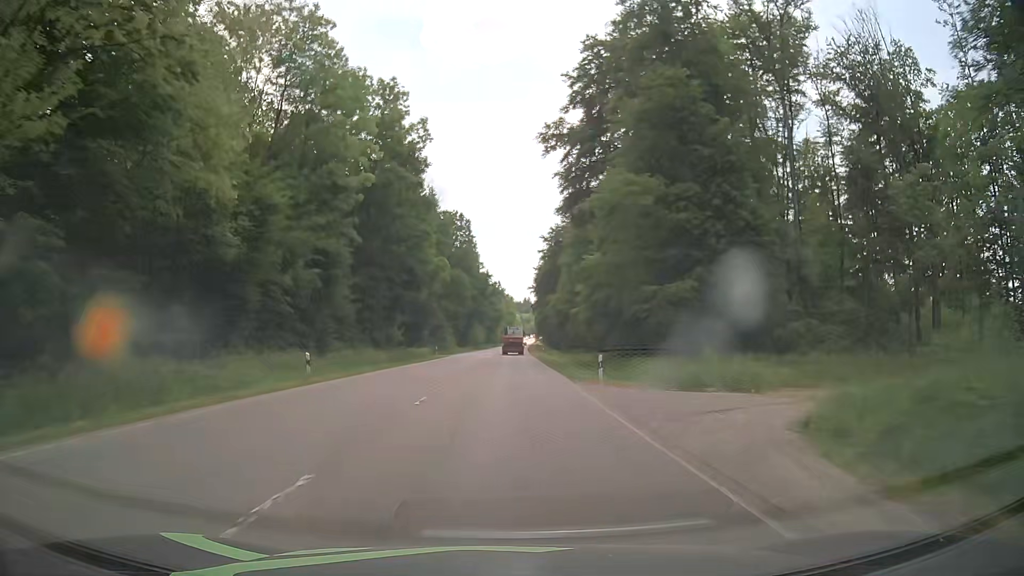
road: secondary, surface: asphalt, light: Day
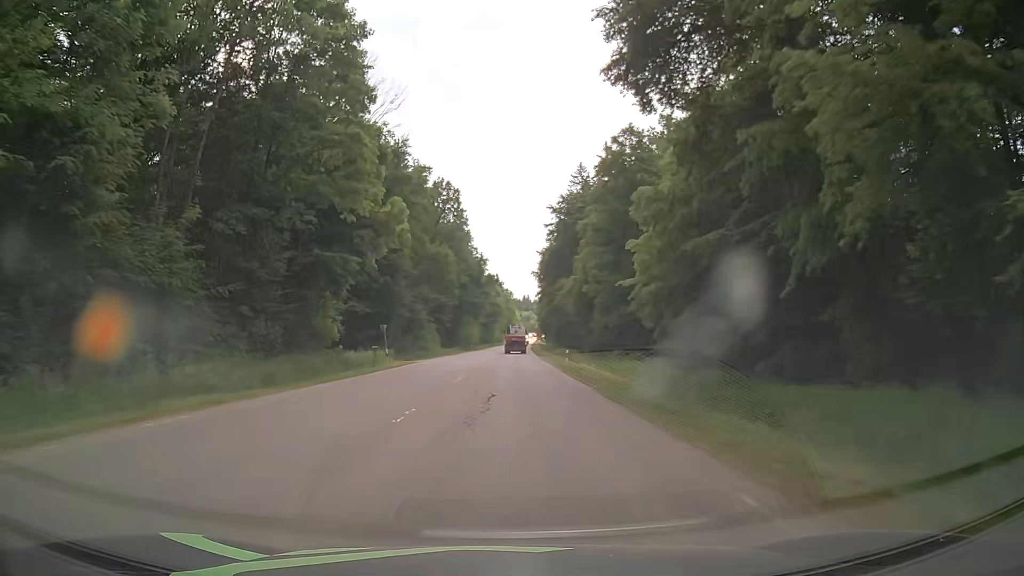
(+0.1, +27.4) m; 0°
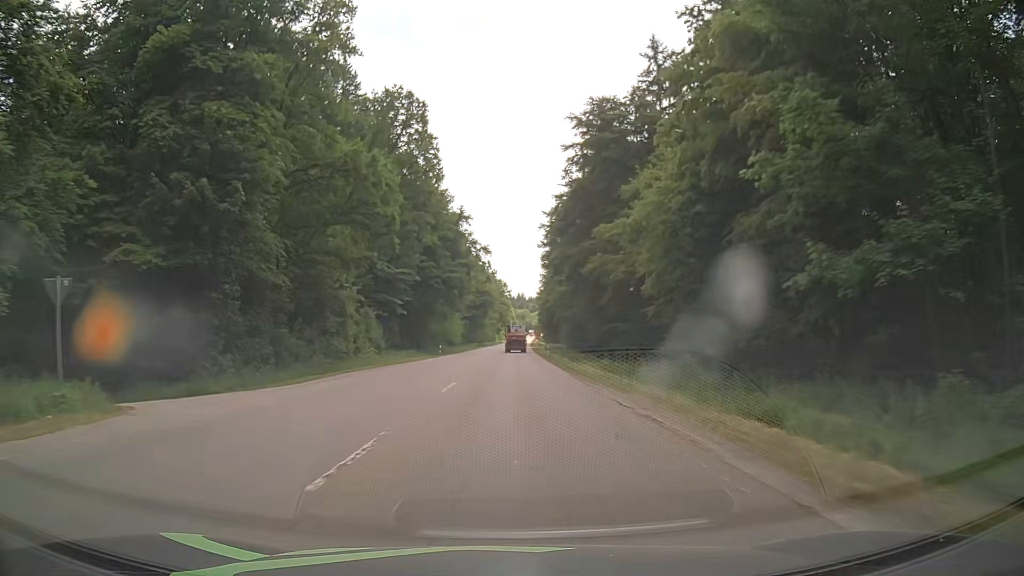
(+0.5, +41.2) m; +1°
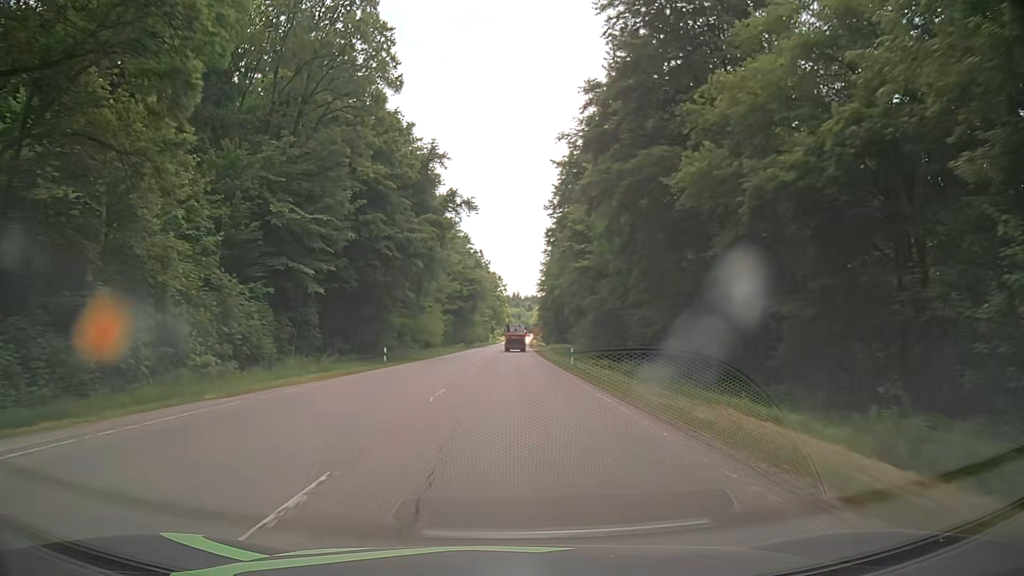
(+0.3, +27.3) m; +1°
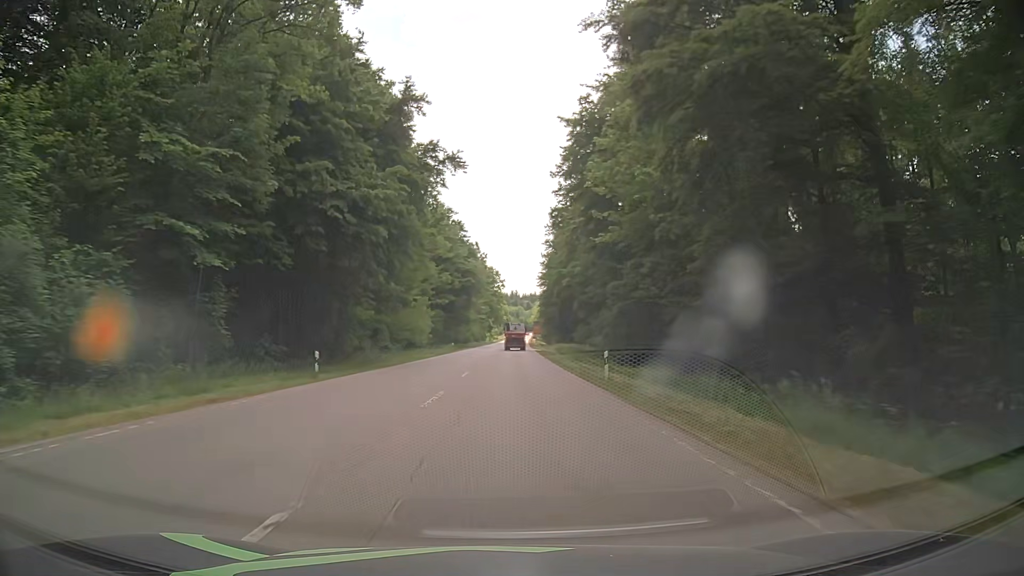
(0.0, +13.3) m; 0°
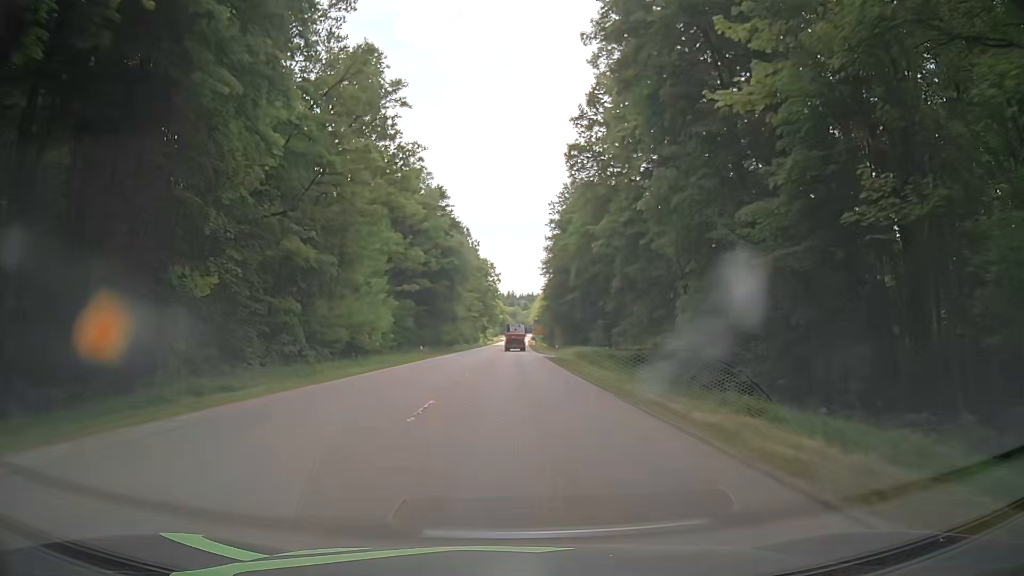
(+0.1, +26.0) m; +1°
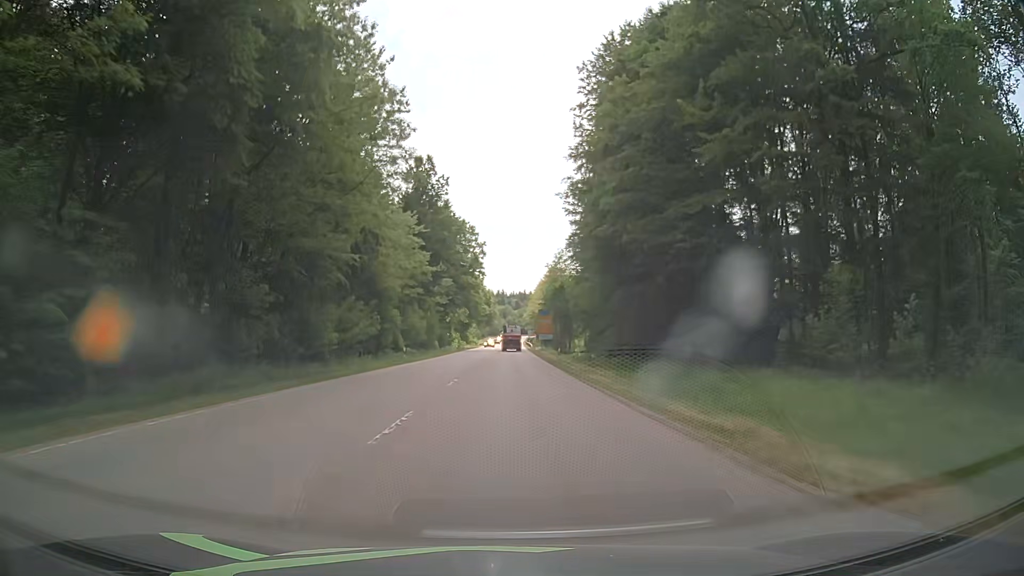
(0.0, +62.9) m; +1°
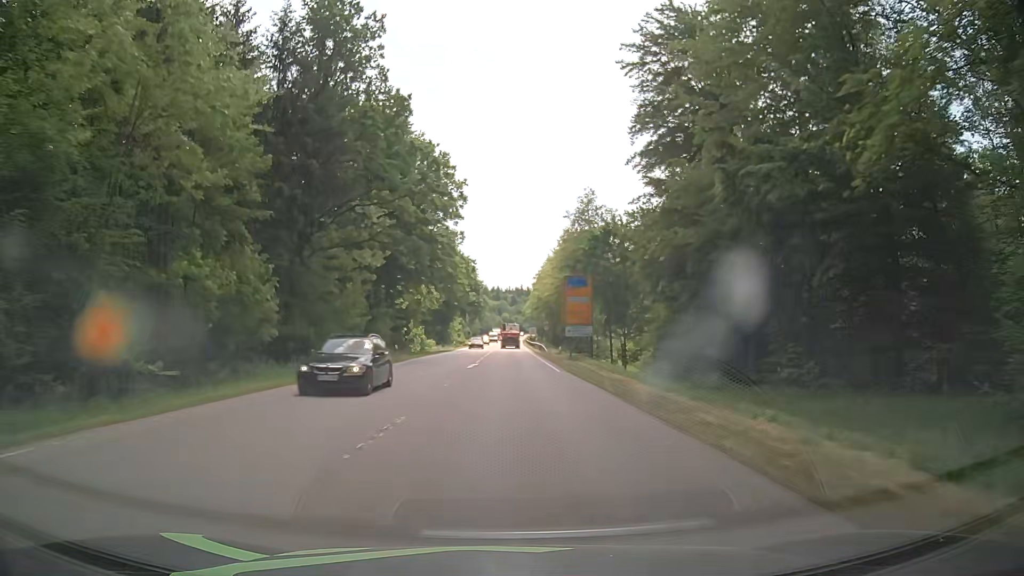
(-0.2, +48.9) m; 0°
(0, +10) (0, +20) (0, +30) (0, +40) (0, +50) (0, +60) (0, +70) (0, +80) (0, +90) (0, +100) m
